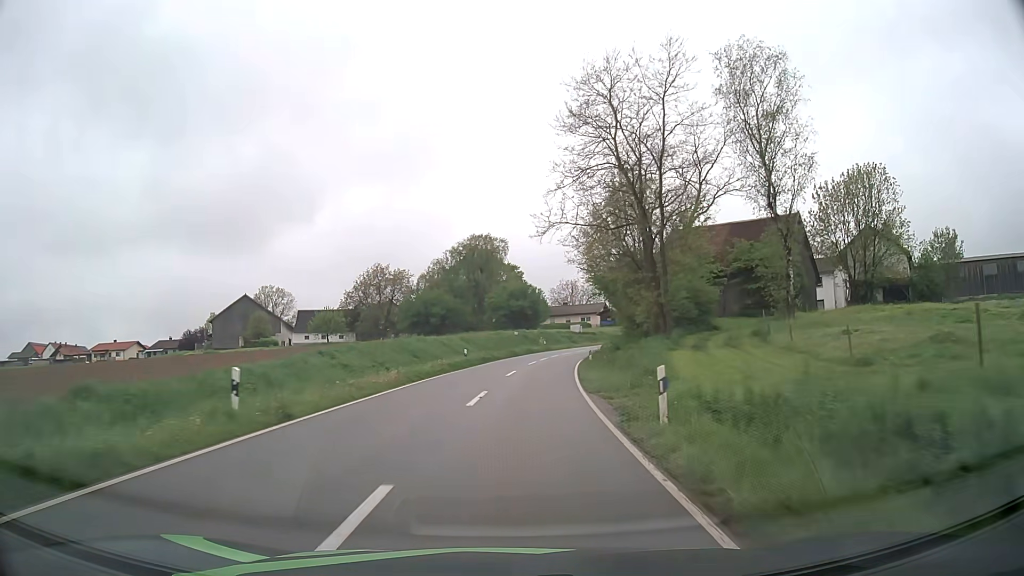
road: tertiary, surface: asphalt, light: Day
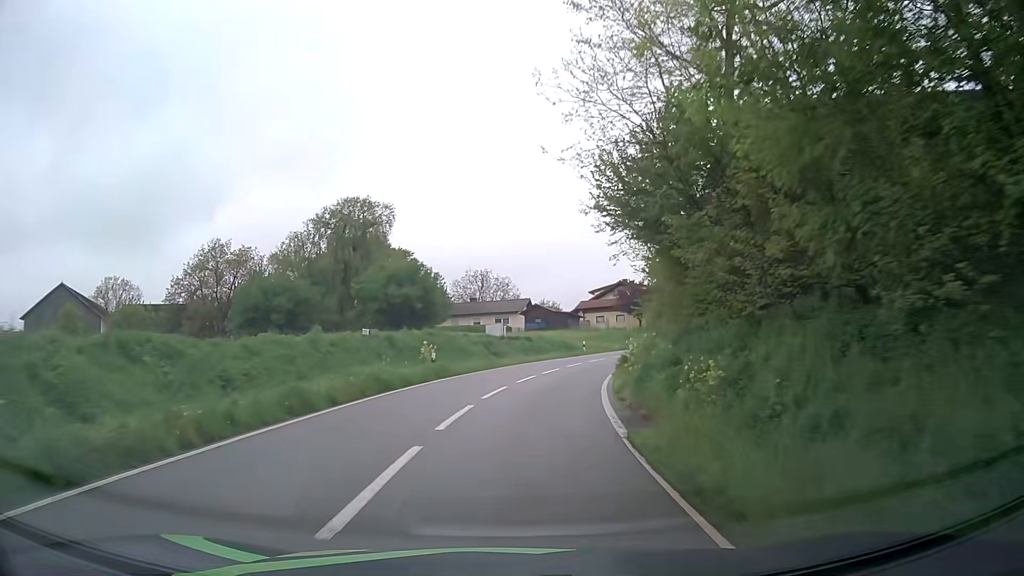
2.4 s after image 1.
(+2.6, +39.5) m; +8°
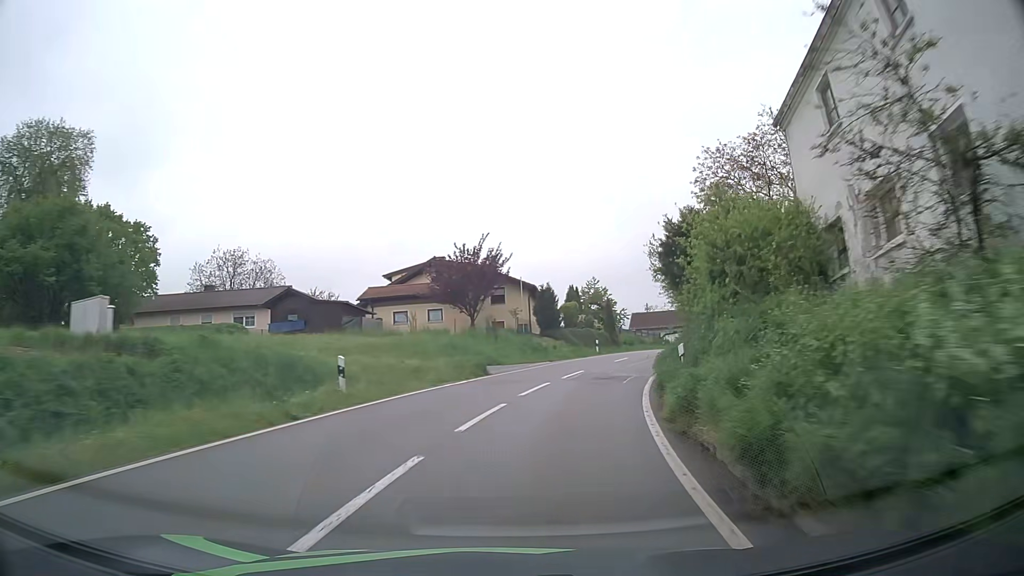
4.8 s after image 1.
(+4.9, +36.3) m; +17°
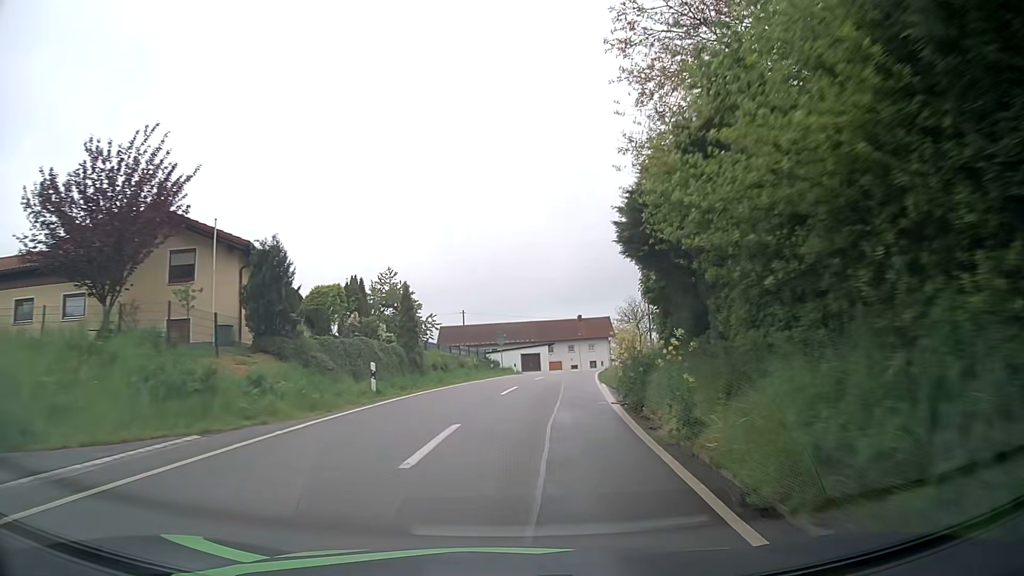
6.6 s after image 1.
(+4.0, +26.0) m; +17°
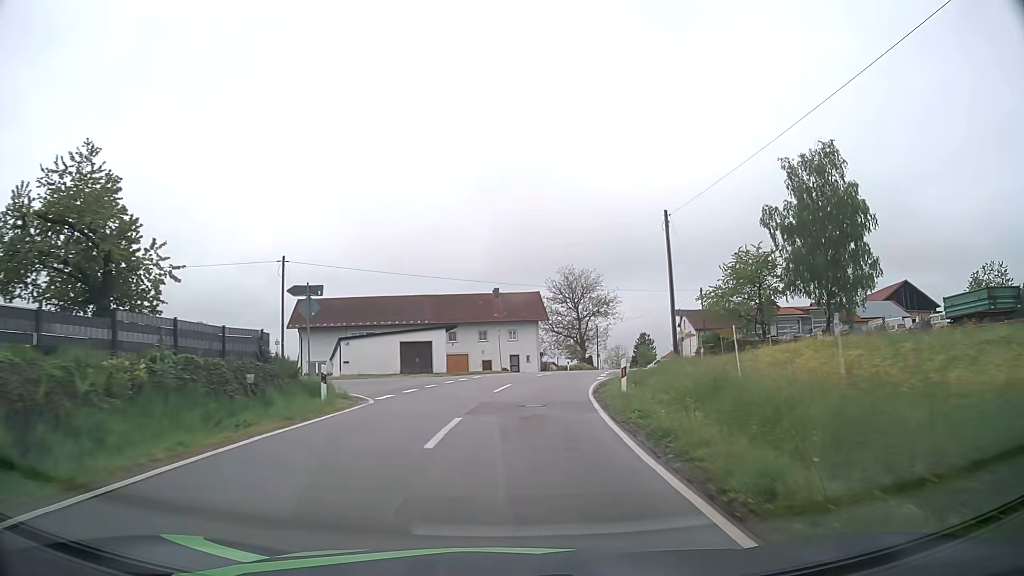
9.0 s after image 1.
(+2.6, +34.5) m; +8°
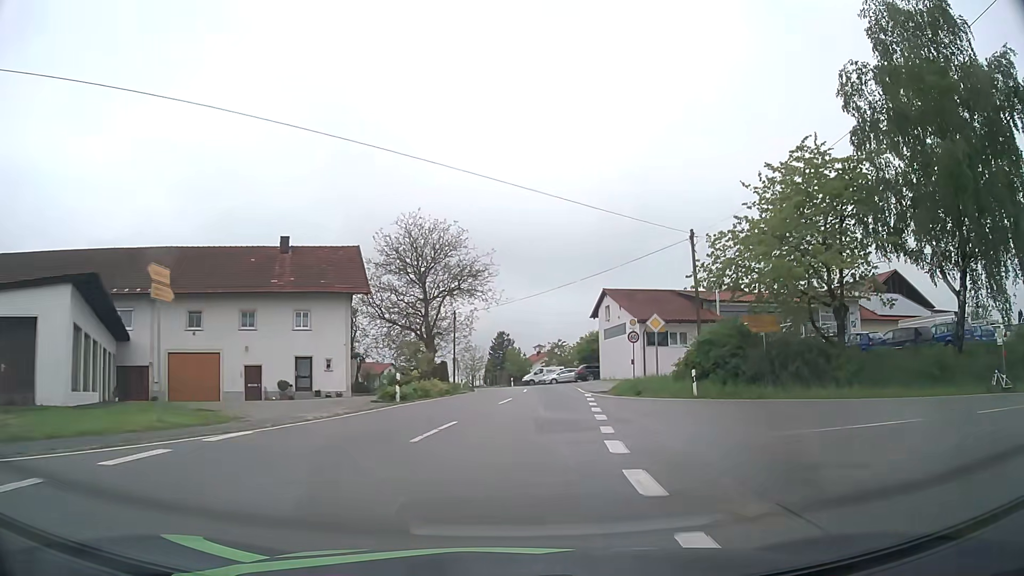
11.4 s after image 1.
(+3.3, +34.3) m; +13°
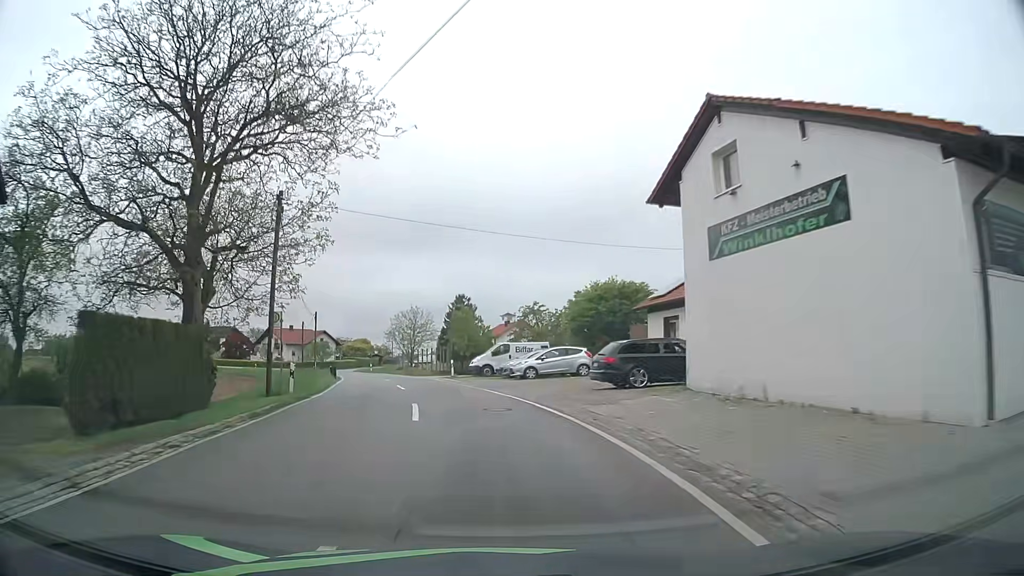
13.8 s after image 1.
(+2.1, +34.6) m; +3°
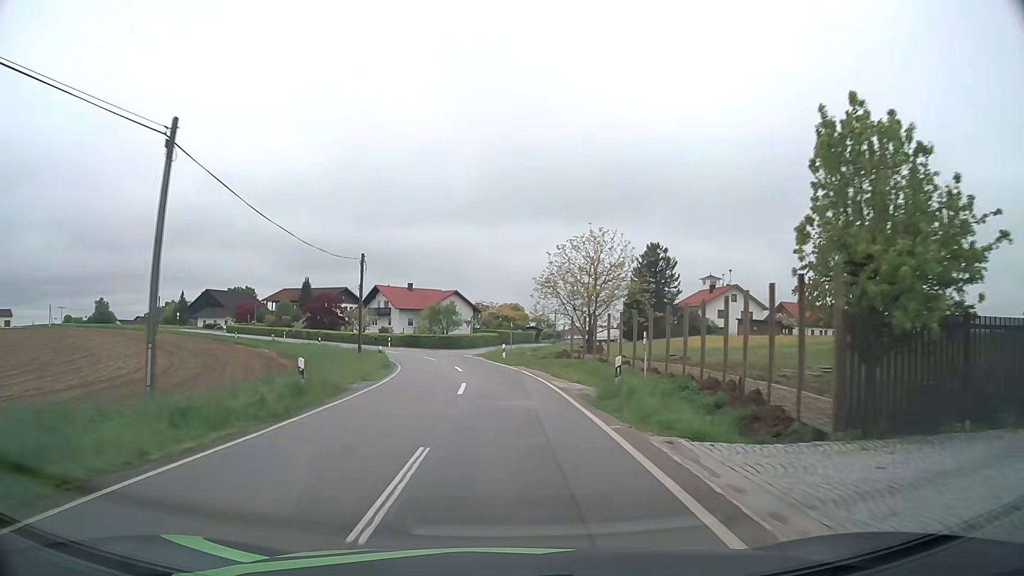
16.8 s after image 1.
(-6.7, +42.5) m; -14°
(0, +10) (0, +20) (-1, +30) (-2, +40) (-5, +49) (-10, +58) (-15, +67) (-21, +75) (-27, +83) (-34, +90) m
